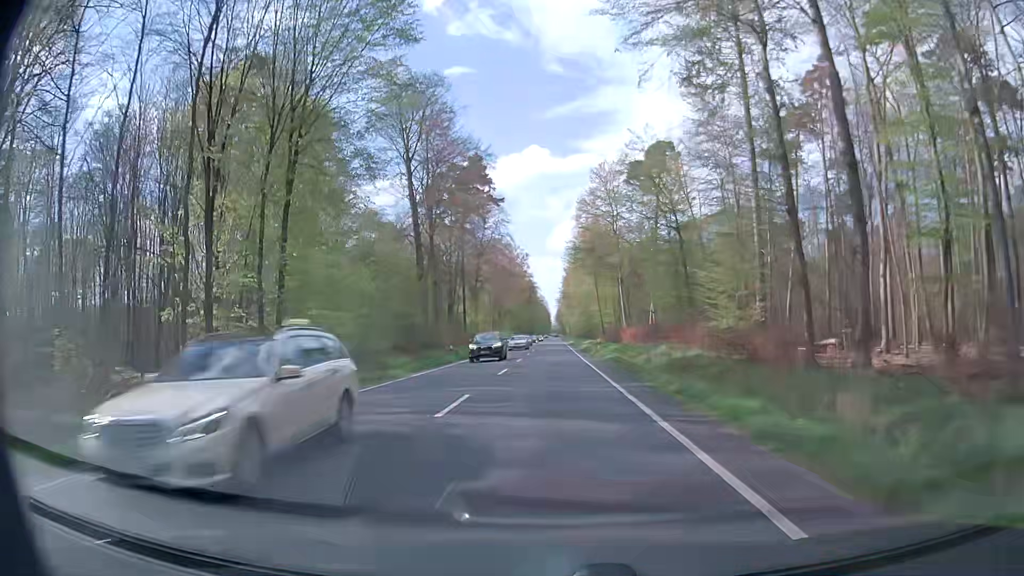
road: primary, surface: asphalt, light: Day
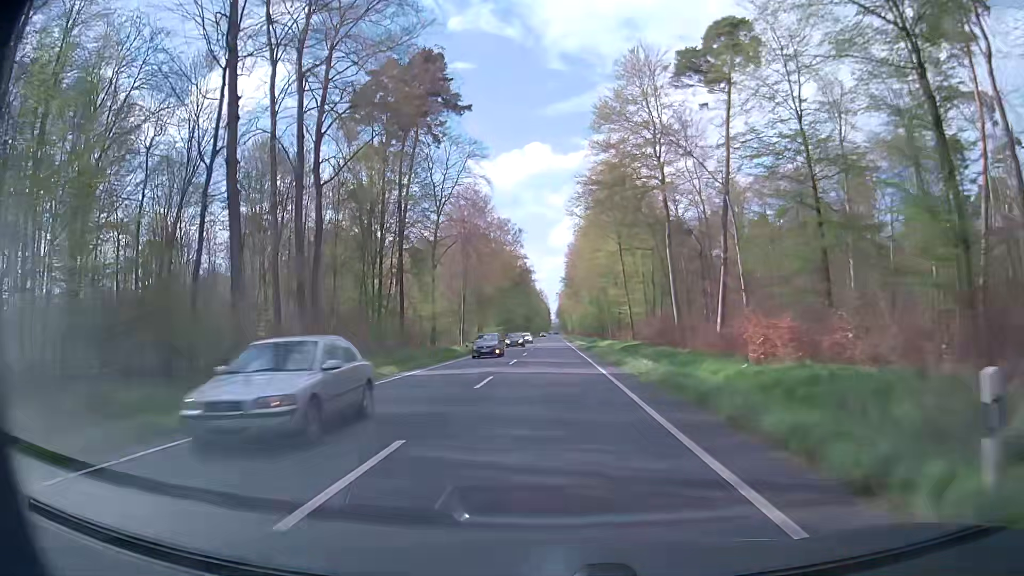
(+0.2, +43.0) m; 0°
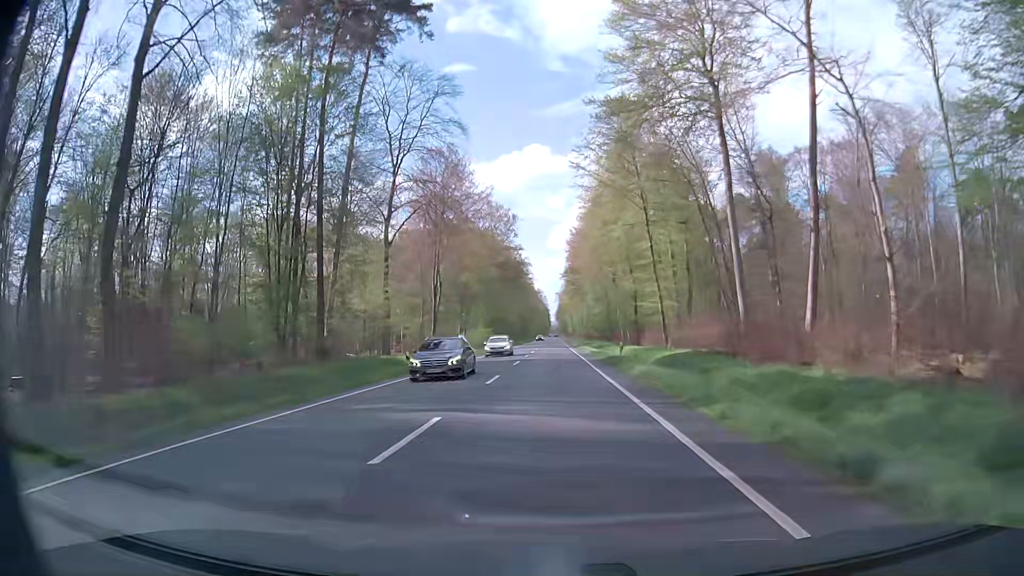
(0.0, +21.5) m; 0°
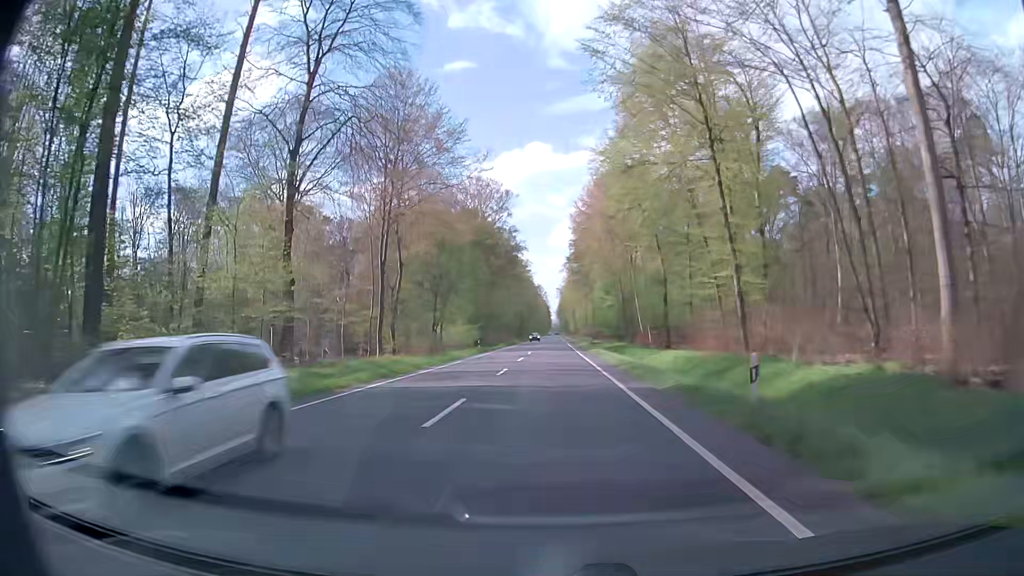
(0.0, +21.5) m; 0°
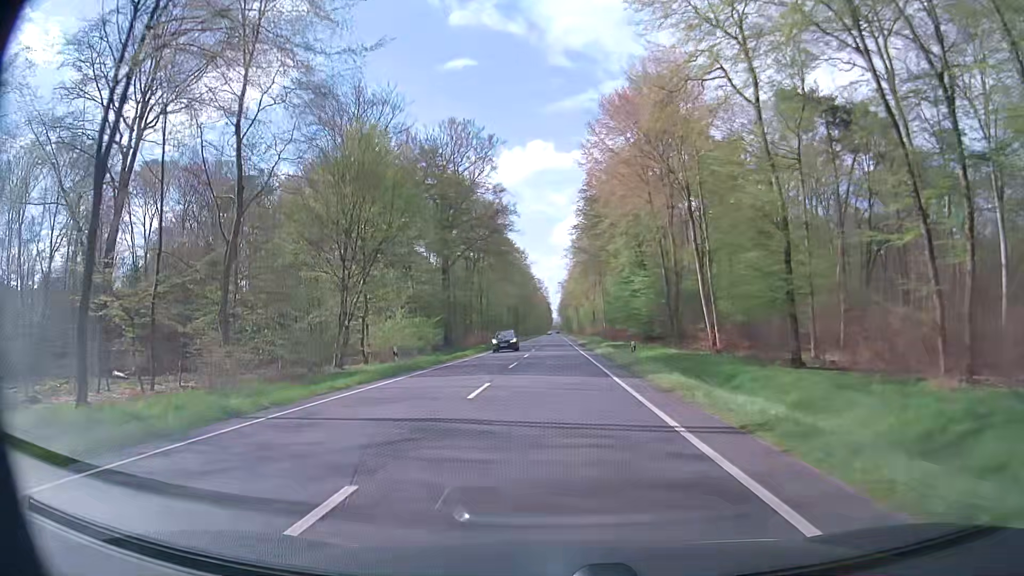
(0.0, +32.3) m; 0°
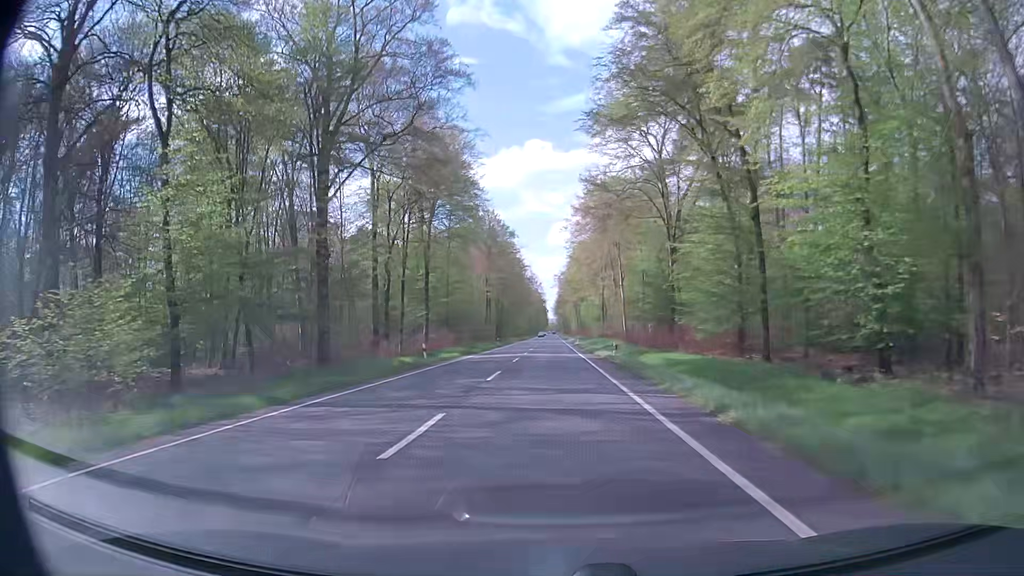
(-0.1, +43.2) m; 0°
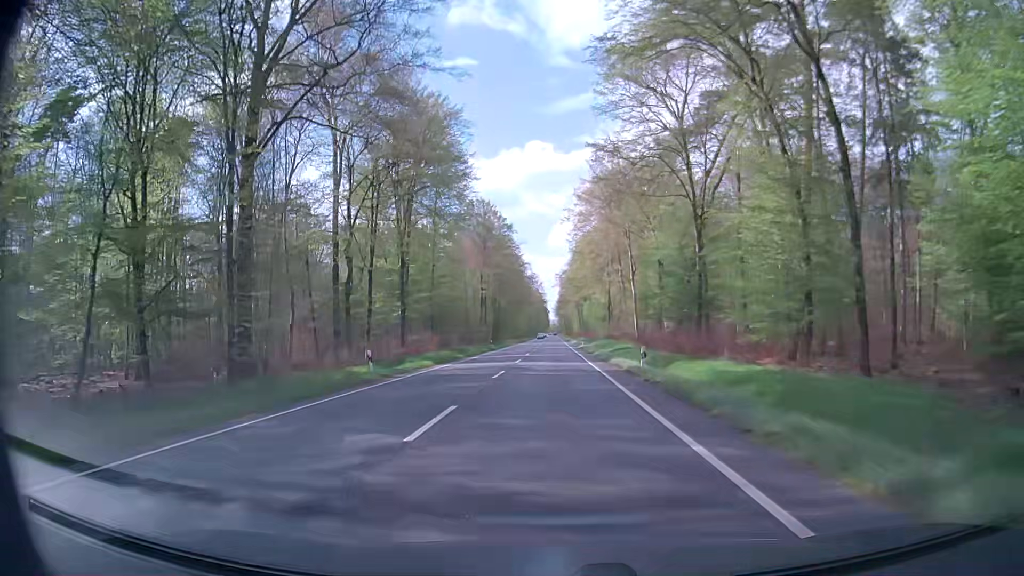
(+0.1, +10.8) m; 0°
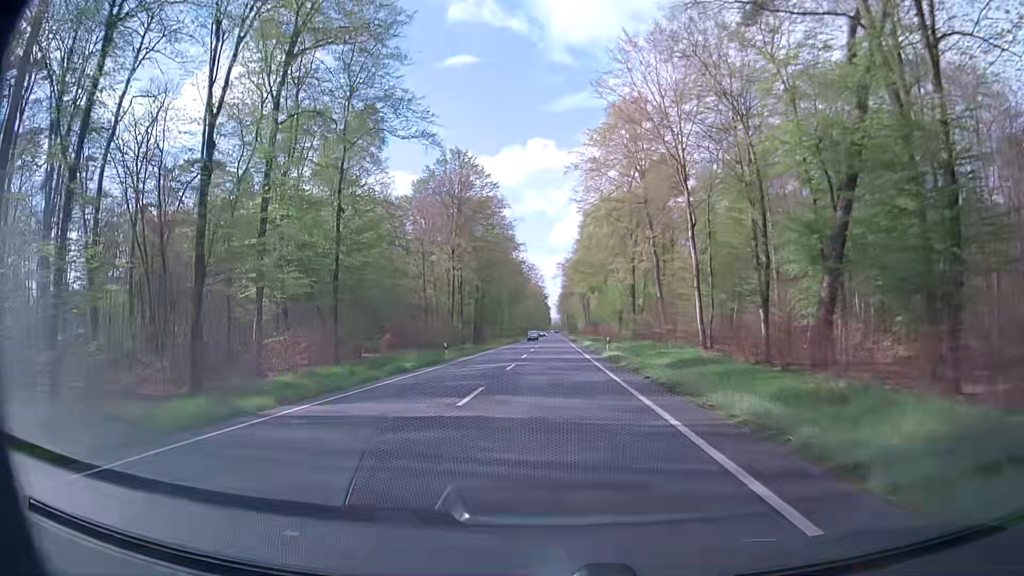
(-0.1, +32.4) m; 0°
(0, +10) (0, +20) (0, +30) (0, +40) (0, +50) (0, +60) (0, +70) (0, +80) (0, +90) (0, +100) m
